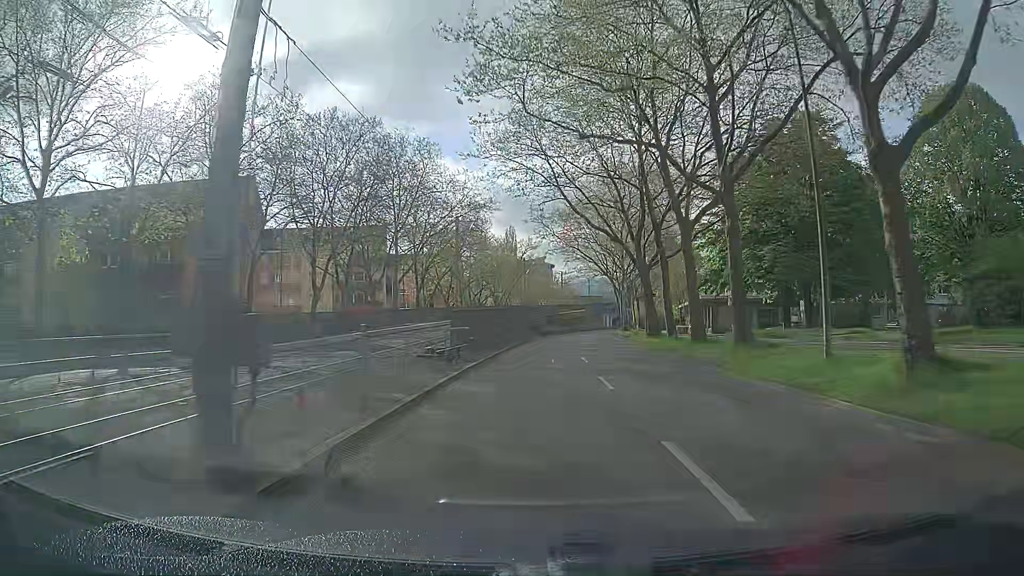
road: tertiary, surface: asphalt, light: Day
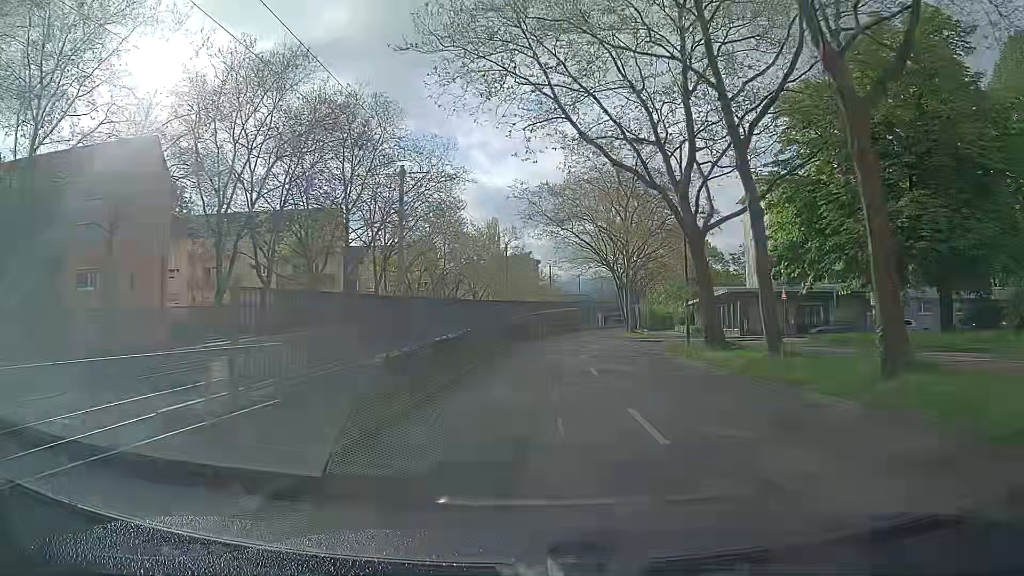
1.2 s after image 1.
(+0.2, +14.9) m; +1°
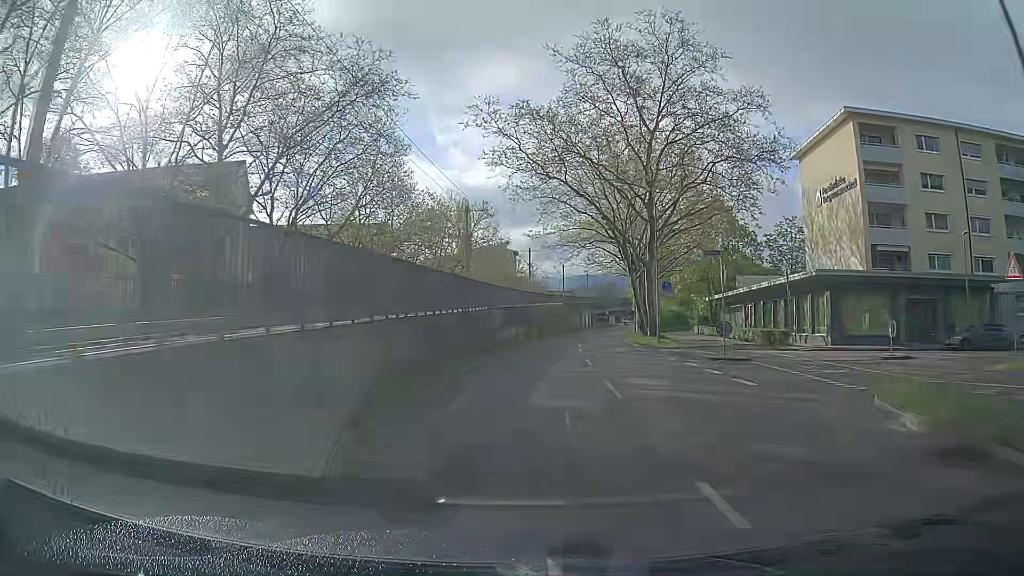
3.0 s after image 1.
(+0.5, +22.6) m; +3°
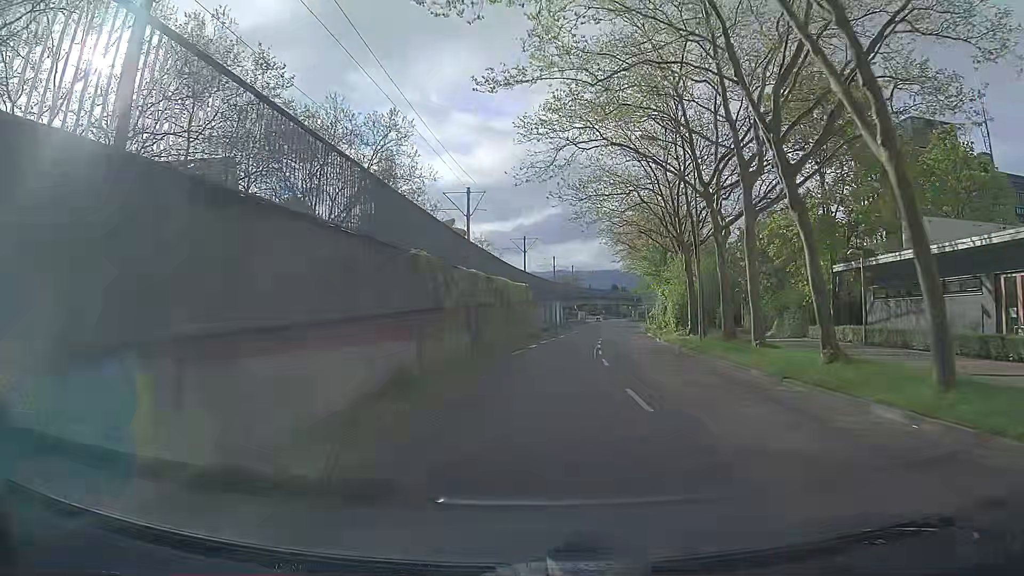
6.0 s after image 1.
(+0.9, +38.5) m; +3°
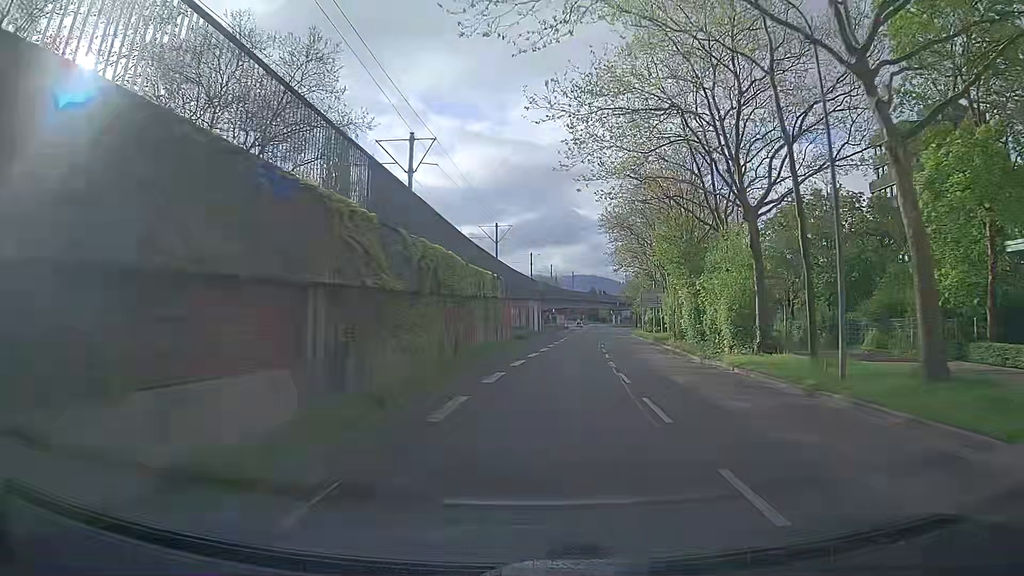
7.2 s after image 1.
(+0.3, +15.7) m; +2°
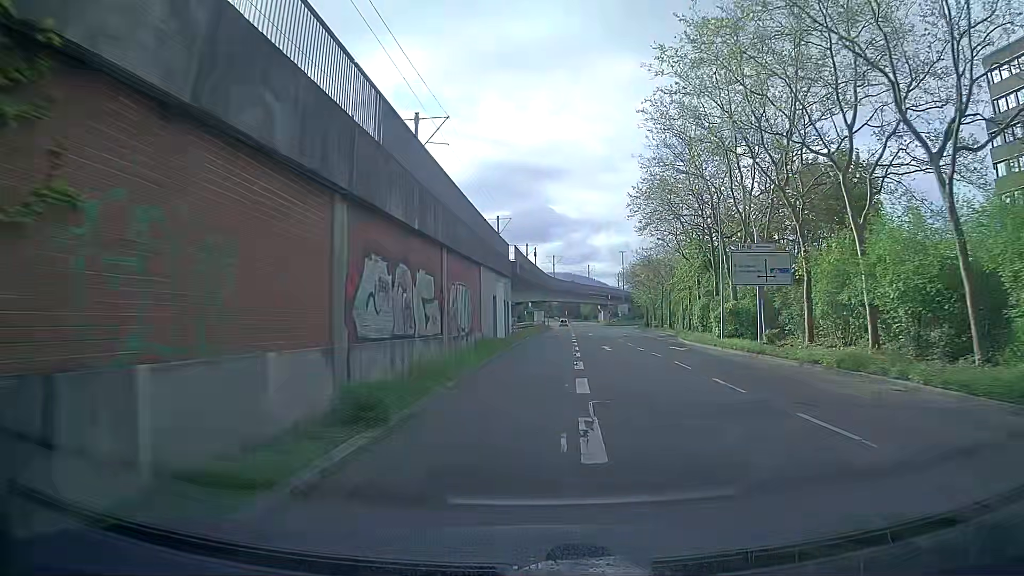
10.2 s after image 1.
(+1.2, +38.8) m; +3°
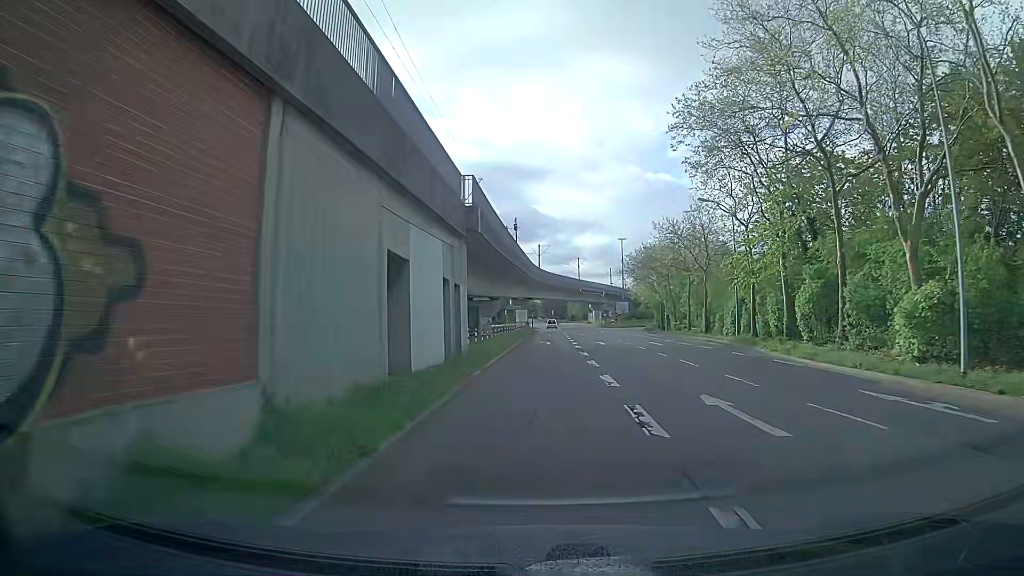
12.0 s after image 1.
(+0.1, +22.7) m; +1°
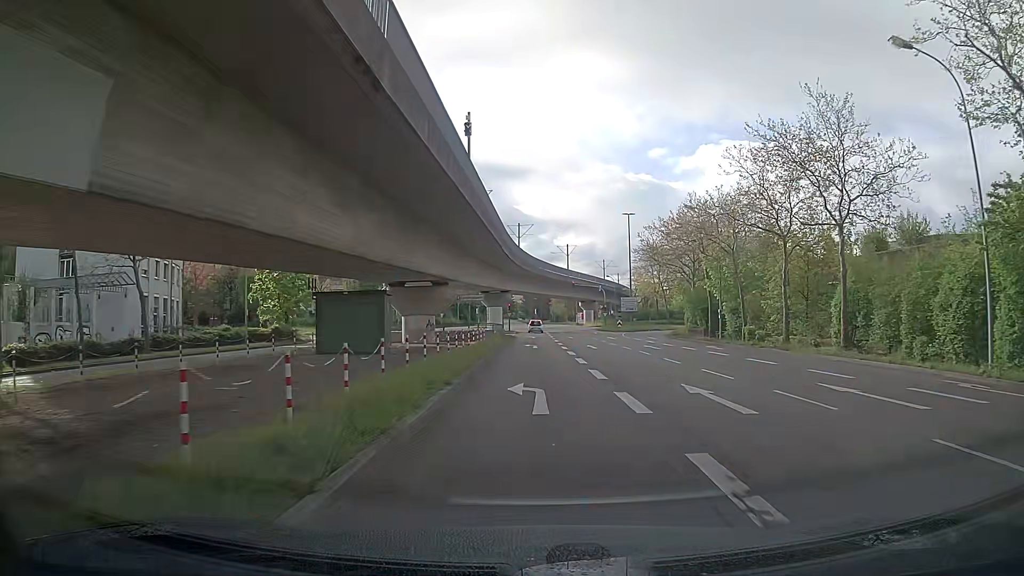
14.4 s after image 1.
(+0.5, +27.9) m; +1°
